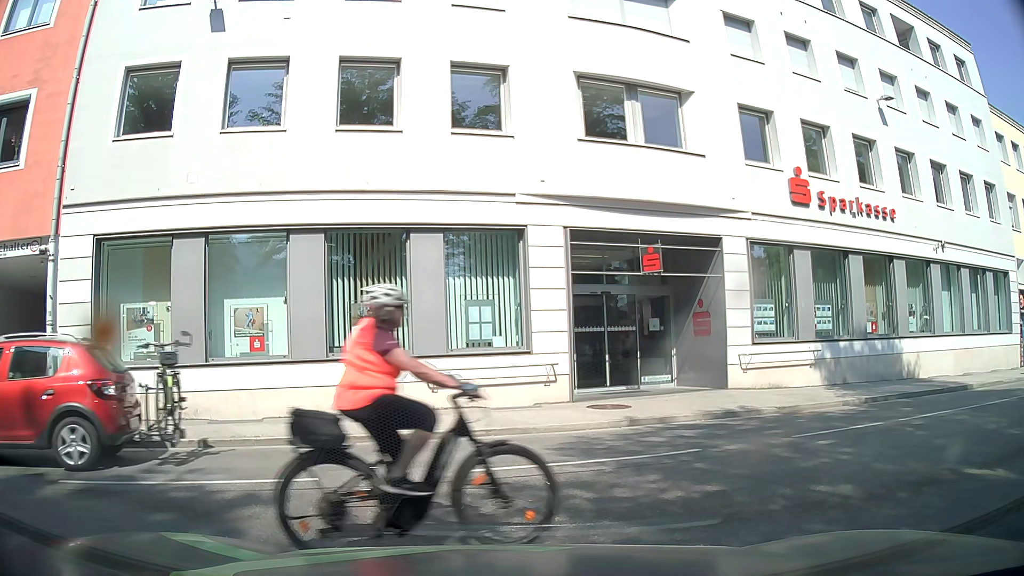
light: Day
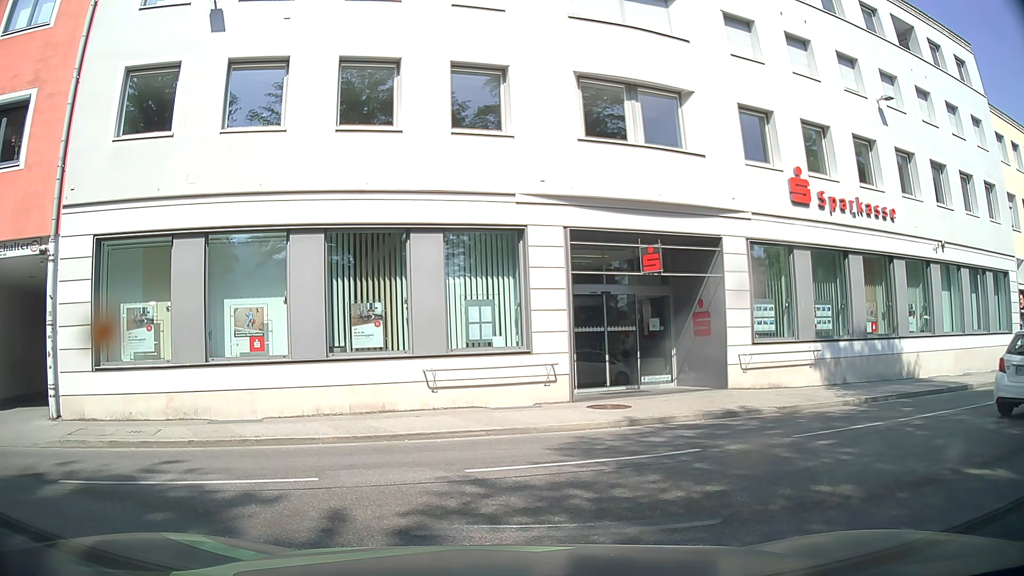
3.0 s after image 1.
(0.0, 0.0) m; 0°
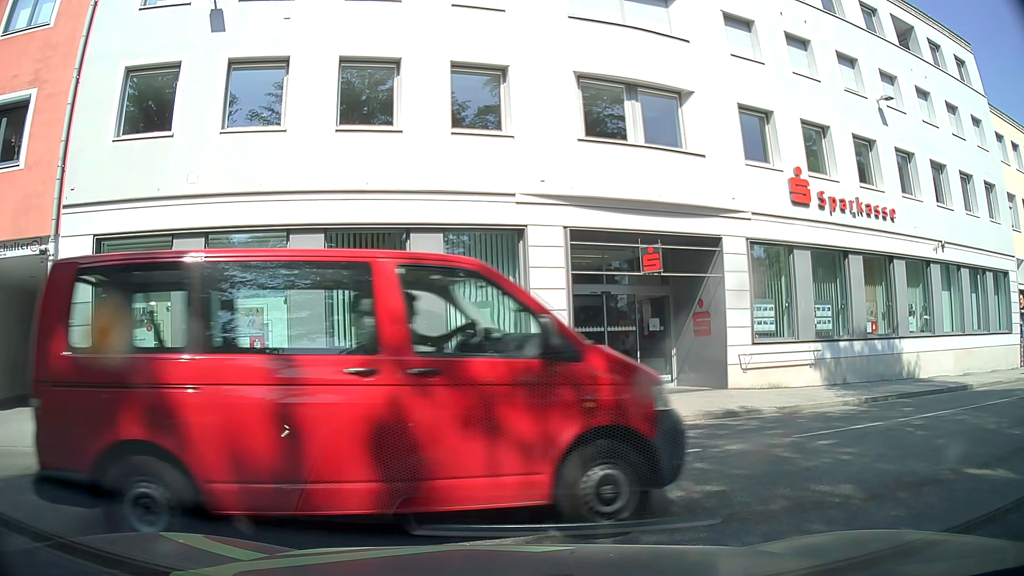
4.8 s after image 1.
(0.0, 0.0) m; 0°
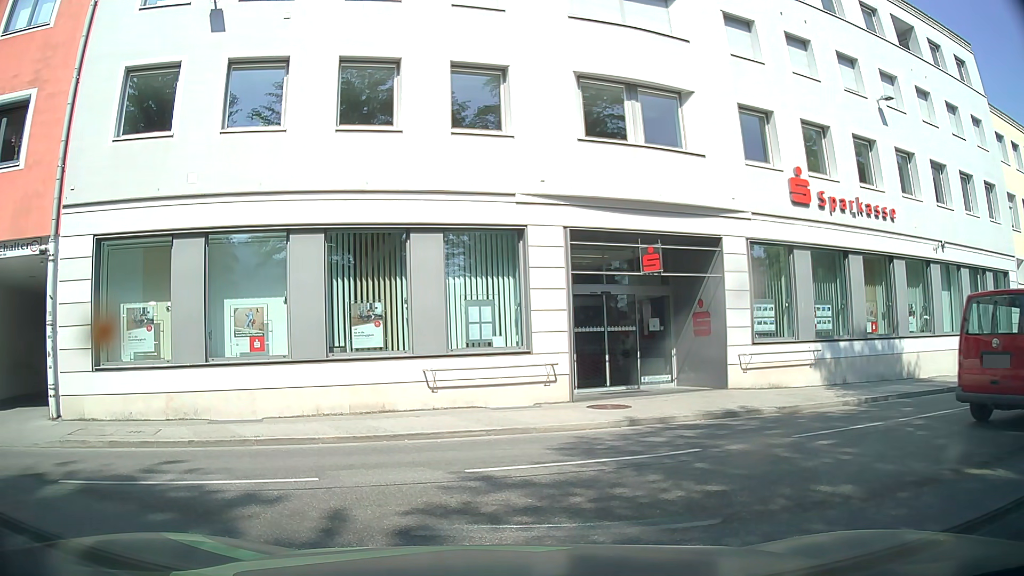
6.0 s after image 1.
(0.0, 0.0) m; 0°
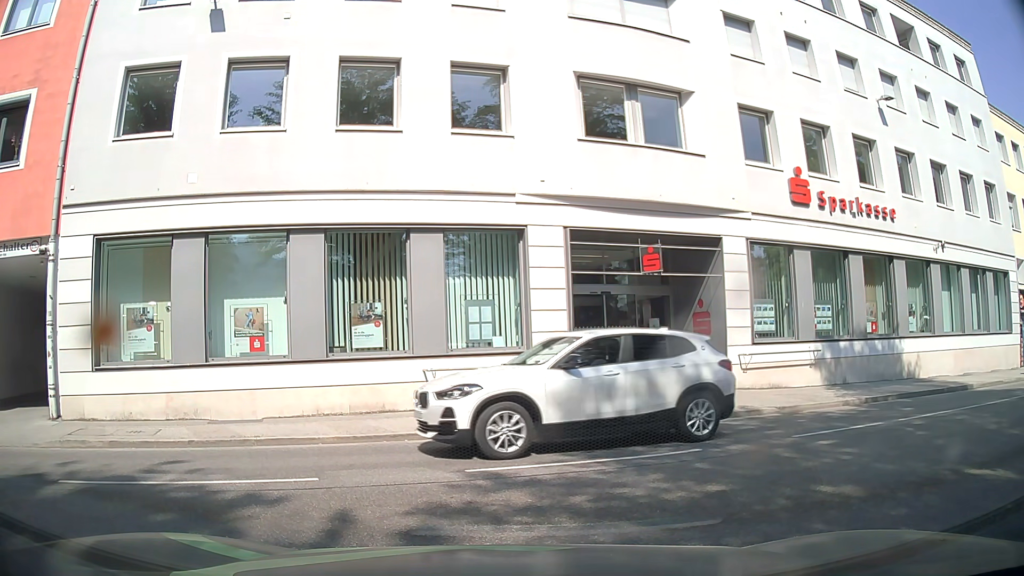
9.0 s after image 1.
(0.0, 0.0) m; 0°
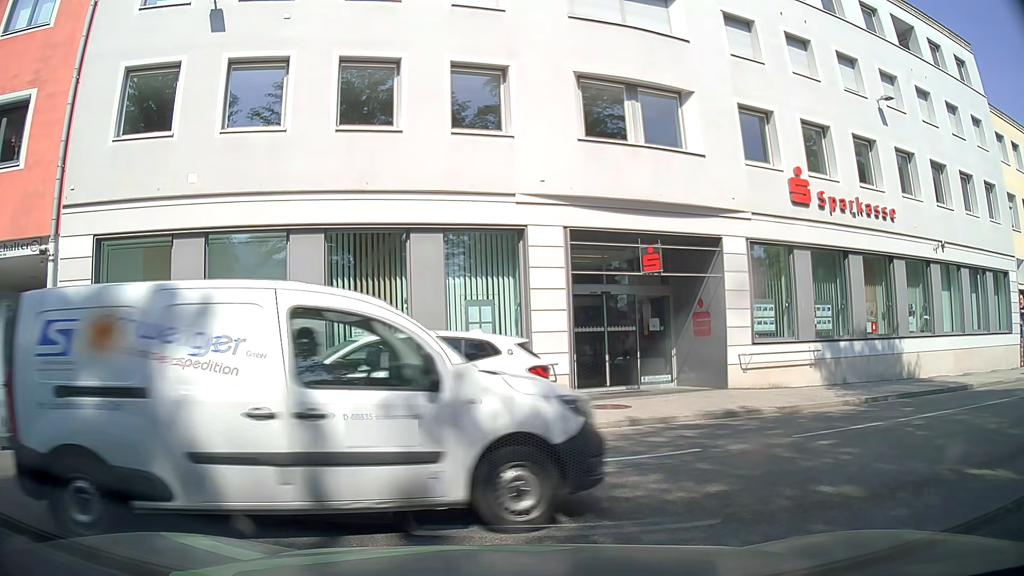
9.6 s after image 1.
(0.0, 0.0) m; 0°
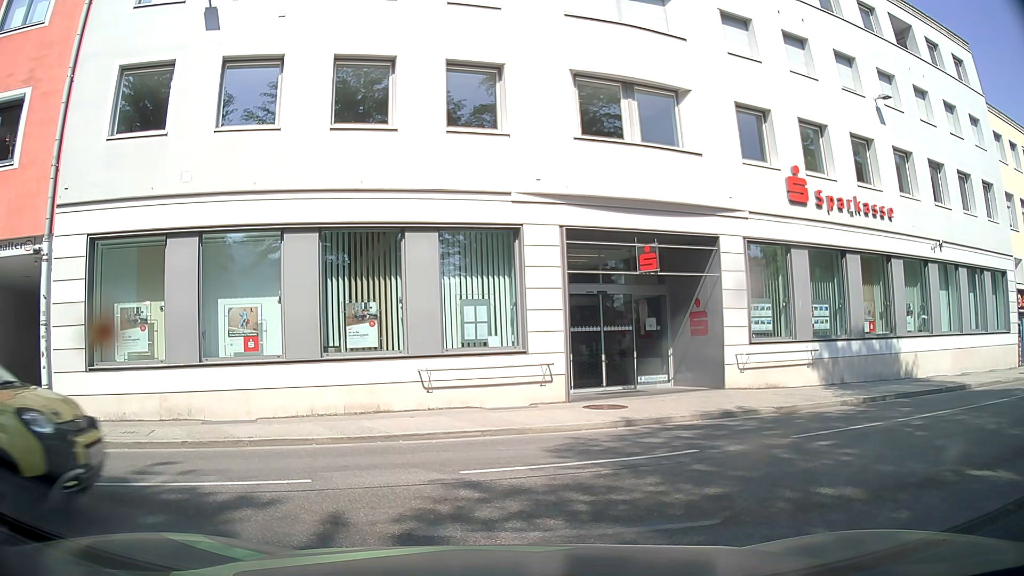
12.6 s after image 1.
(0.0, +0.1) m; 0°
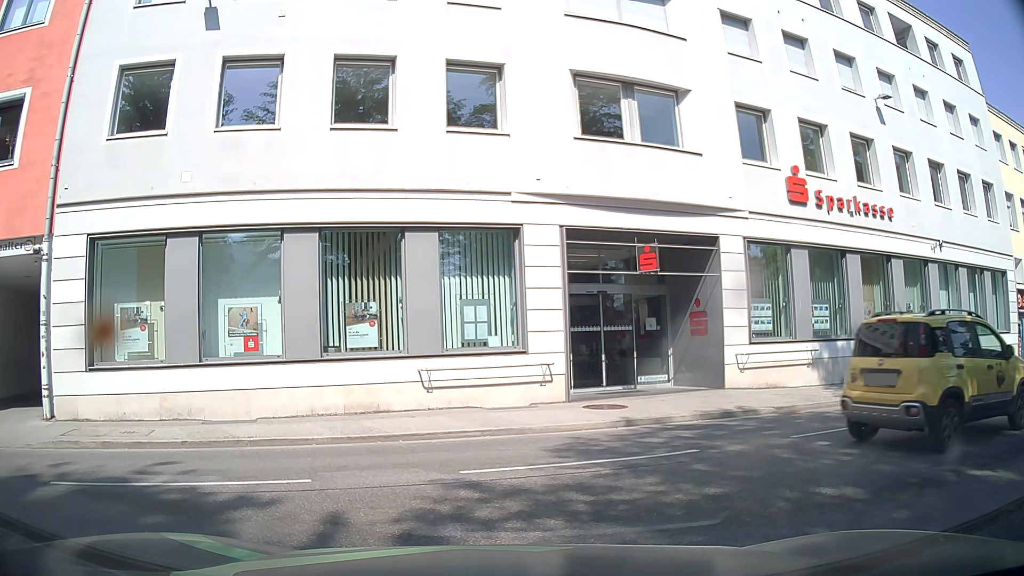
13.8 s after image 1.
(0.0, 0.0) m; 0°
